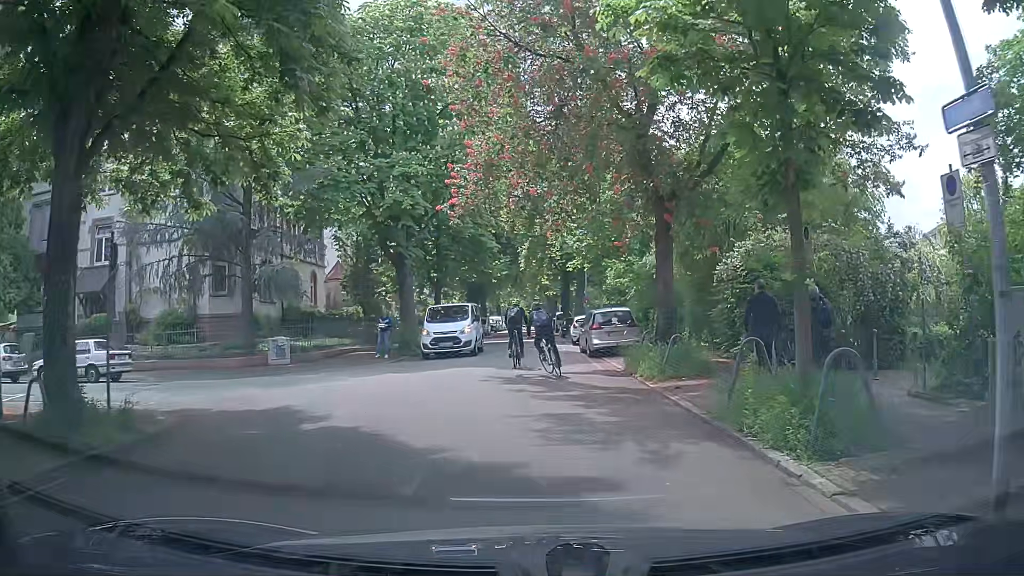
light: Day
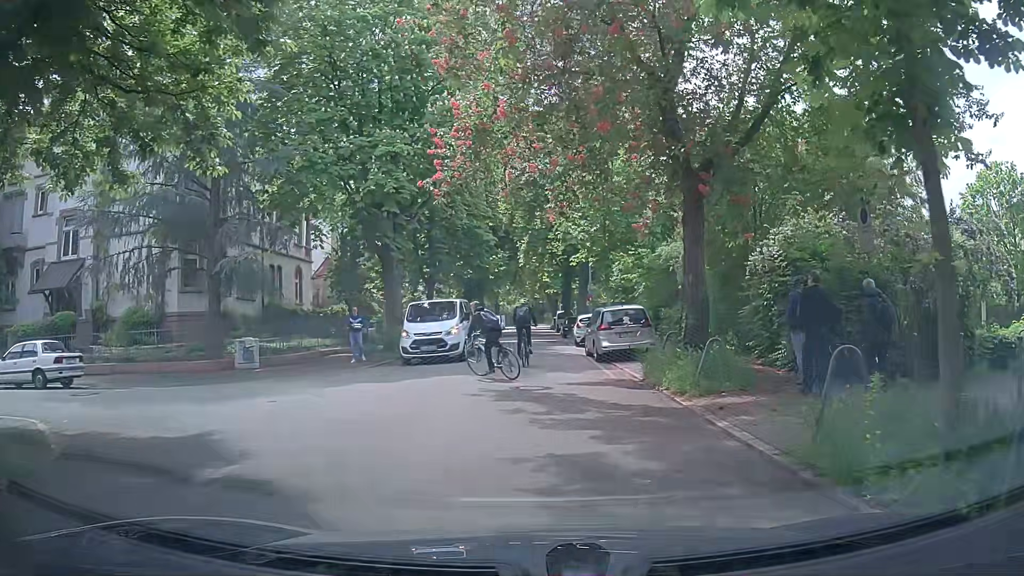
(-0.1, +2.9) m; -2°
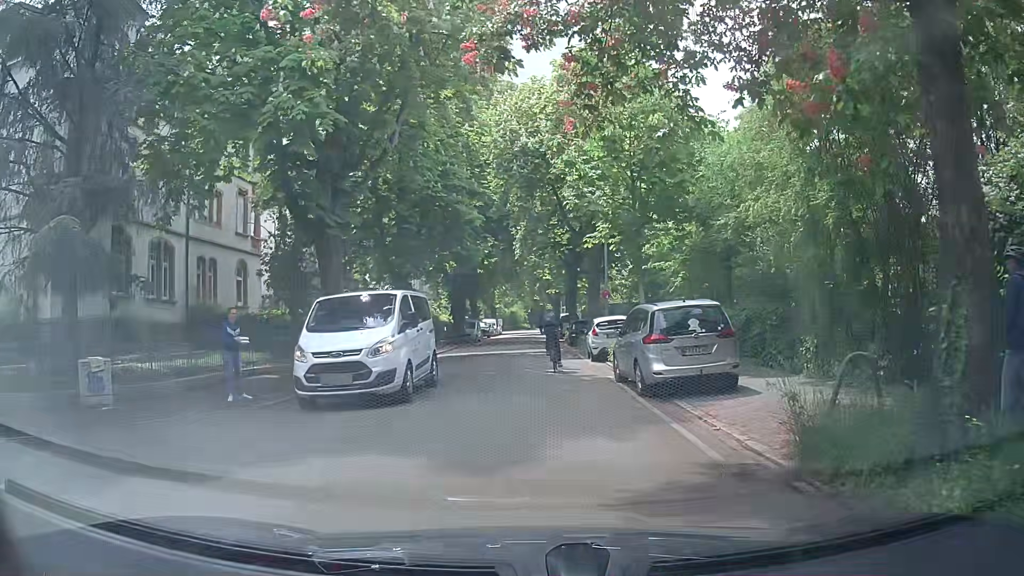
(+0.2, +8.5) m; +1°
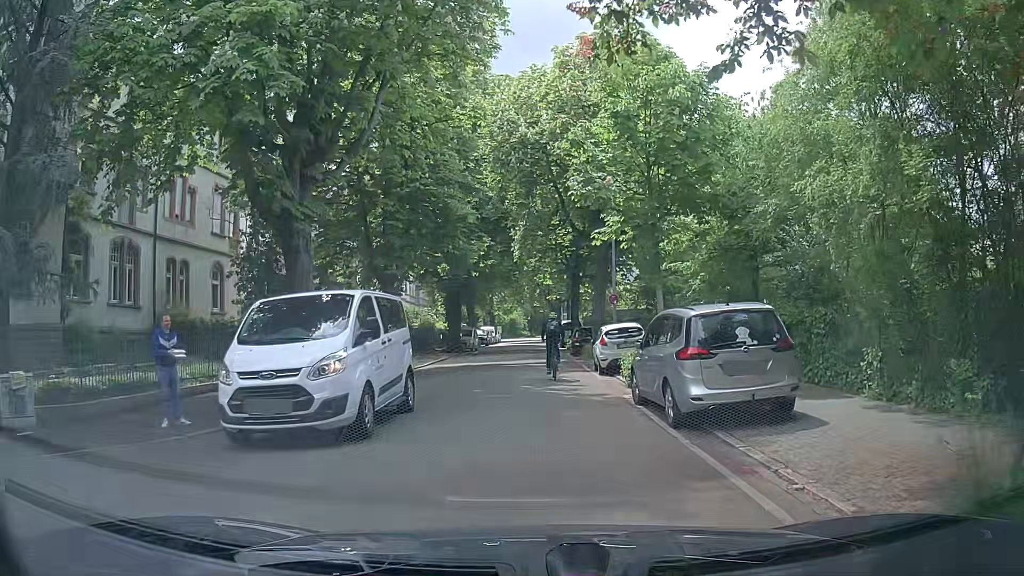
(0.0, +2.7) m; -1°
